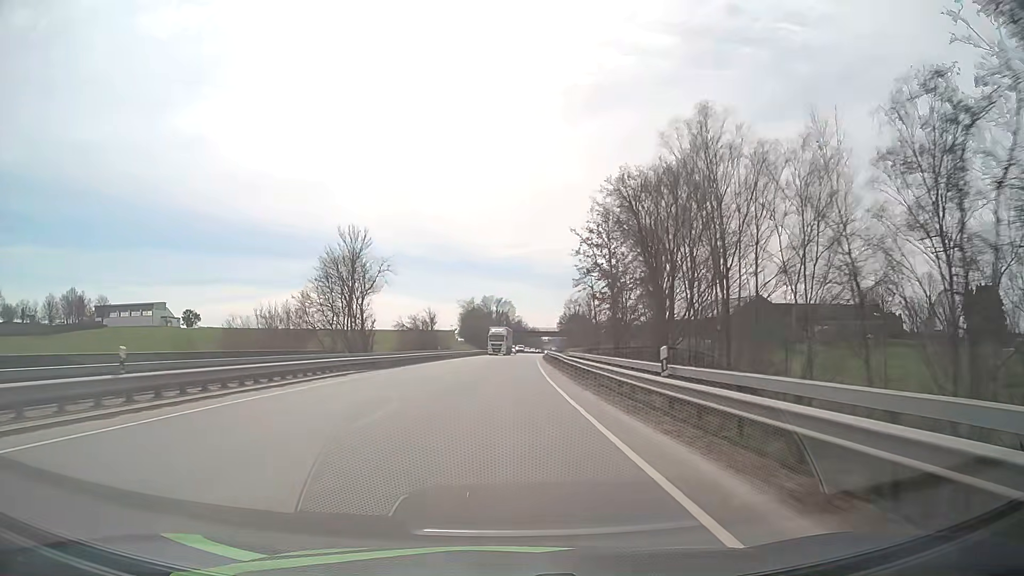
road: primary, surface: asphalt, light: Day
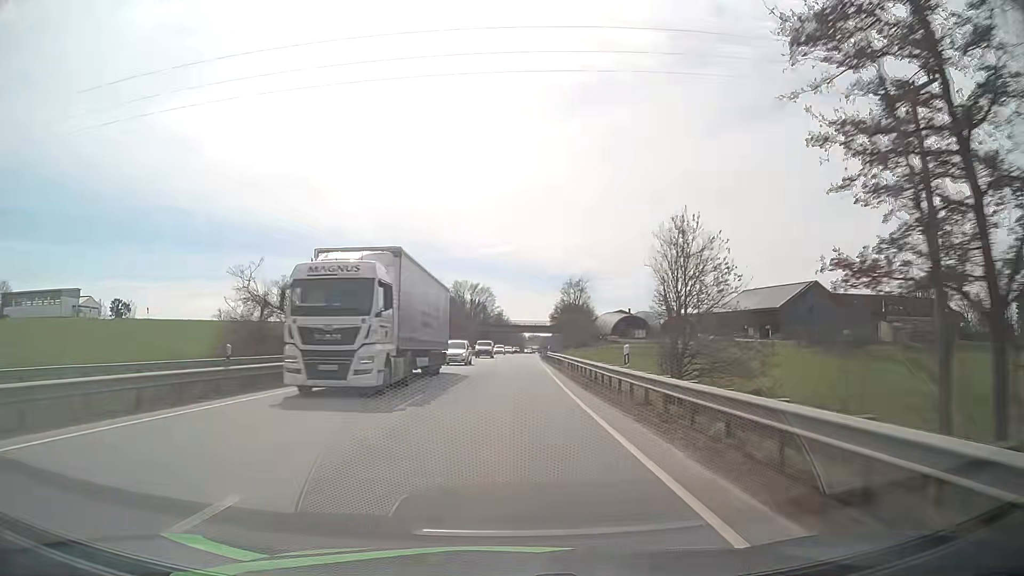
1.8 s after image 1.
(+0.6, +45.6) m; +2°
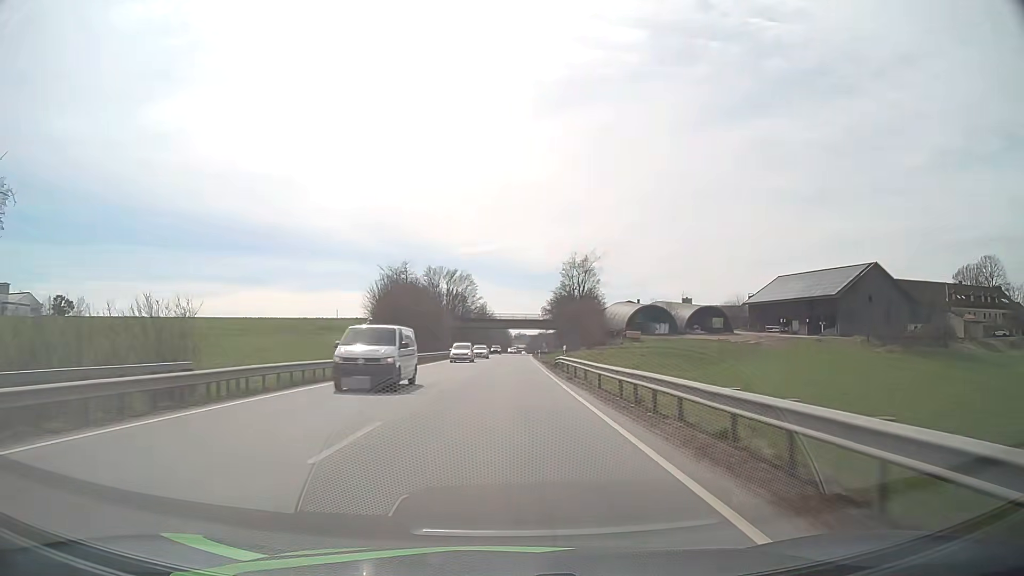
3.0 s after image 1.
(+0.4, +30.6) m; +1°
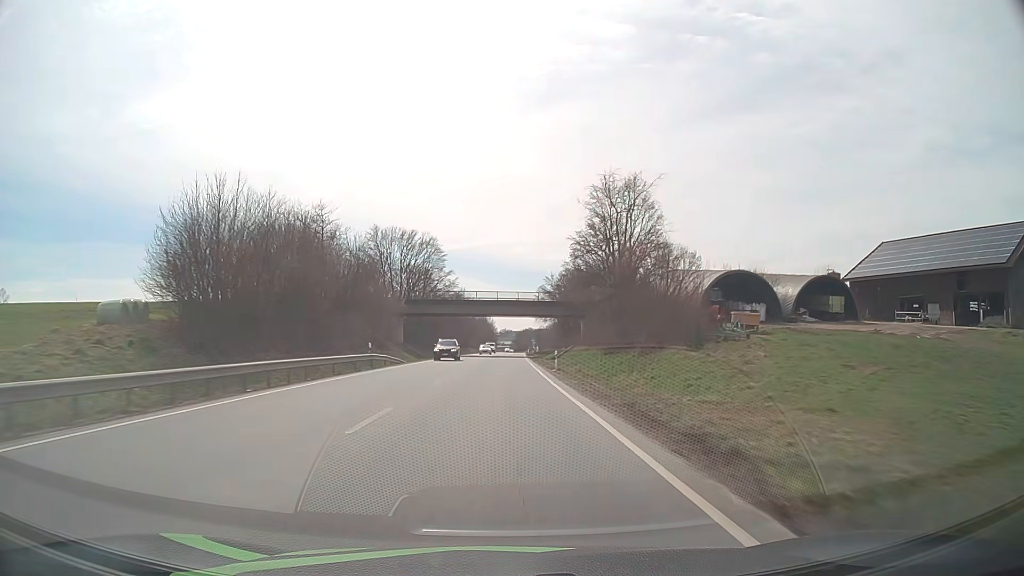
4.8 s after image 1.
(+0.6, +46.1) m; +1°
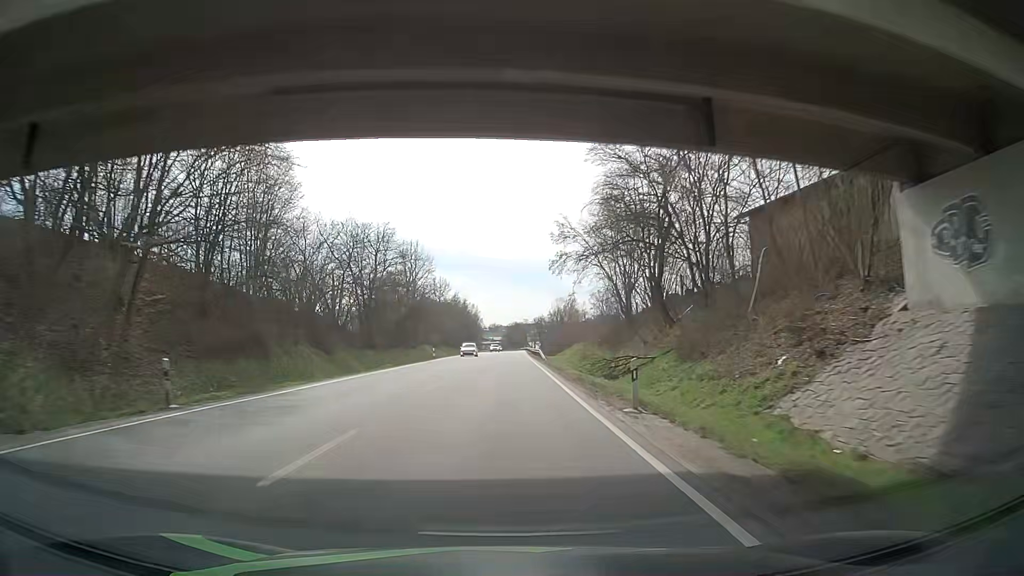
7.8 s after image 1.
(+0.7, +76.4) m; +1°
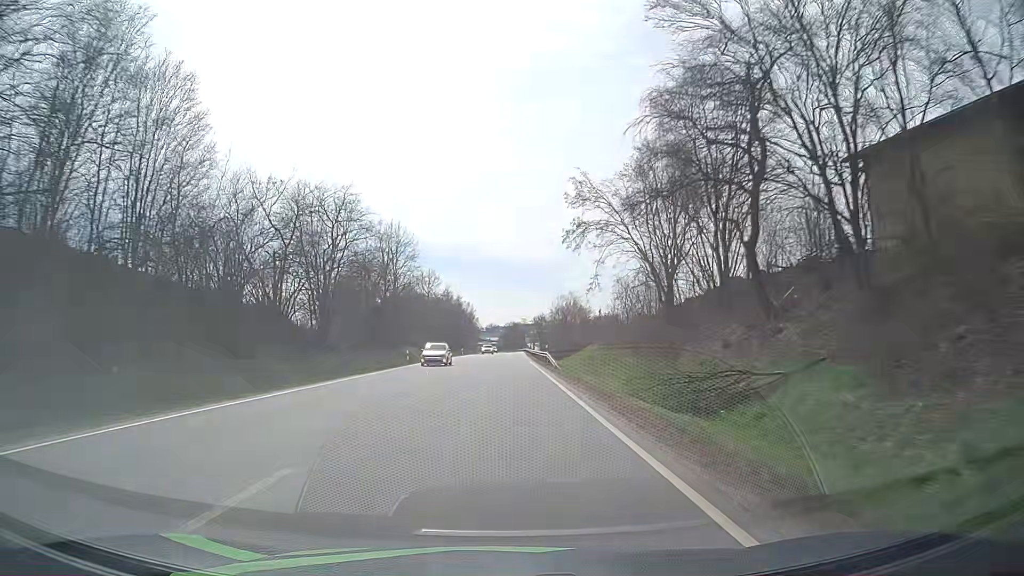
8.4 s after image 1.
(+0.1, +15.2) m; +1°
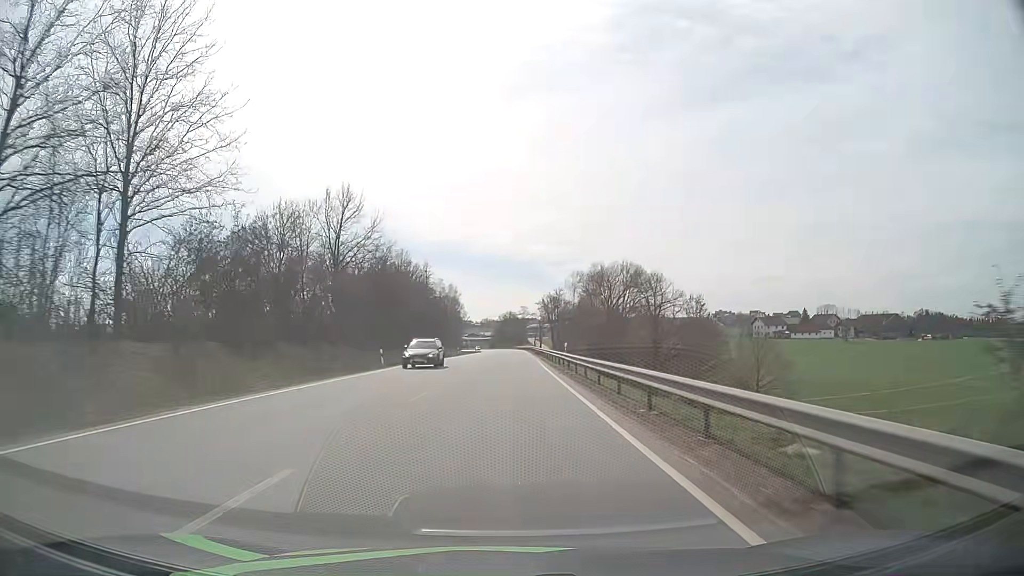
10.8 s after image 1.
(-0.4, +60.8) m; 0°
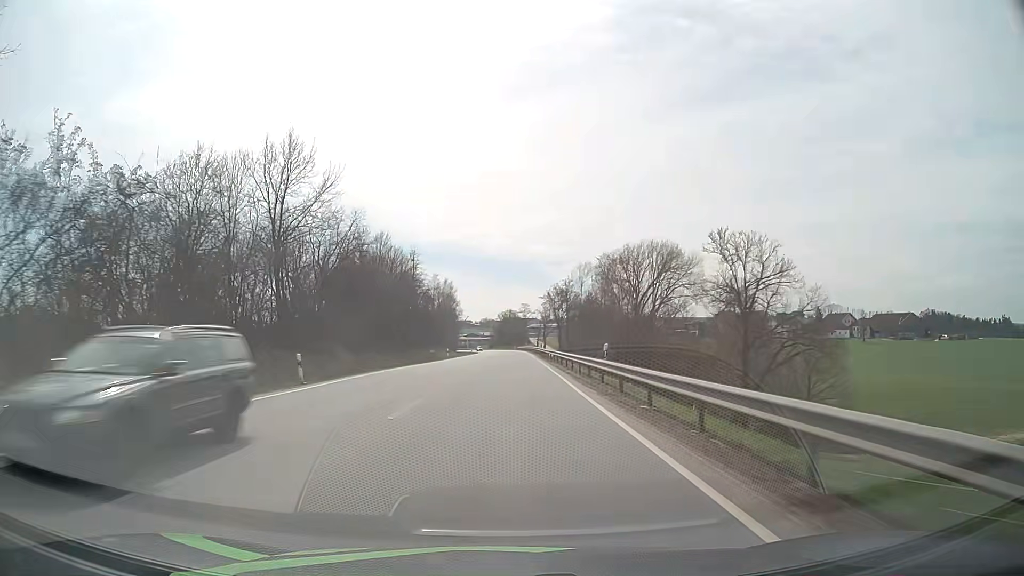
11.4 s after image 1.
(0.0, +15.2) m; 0°
(0, +10) (0, +20) (0, +30) (0, +40) (0, +50) (0, +60) (0, +70) (0, +80) (0, +90) (0, +100) m
